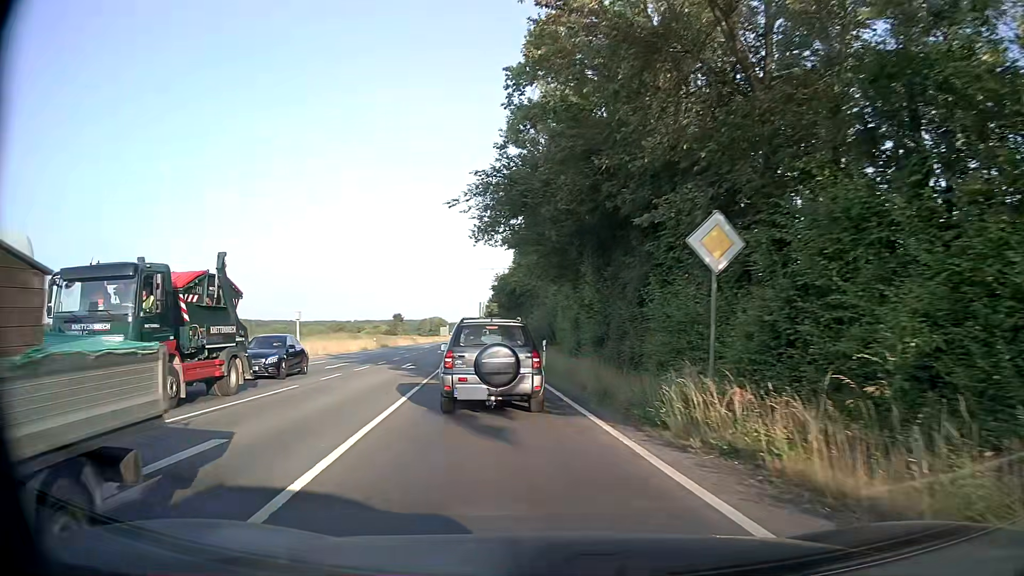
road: secondary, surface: asphalt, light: Day
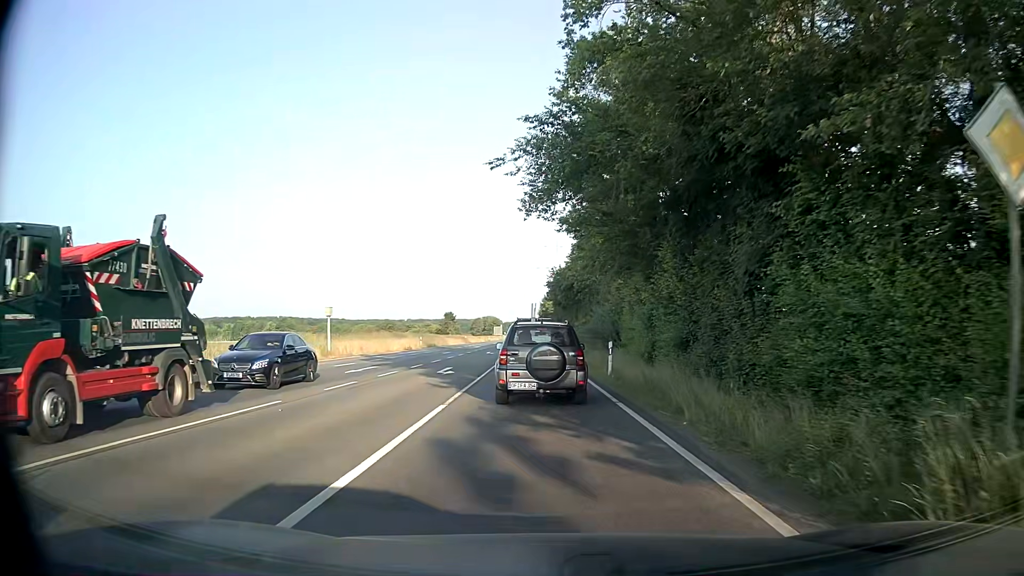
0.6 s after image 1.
(-0.3, +5.1) m; -5°
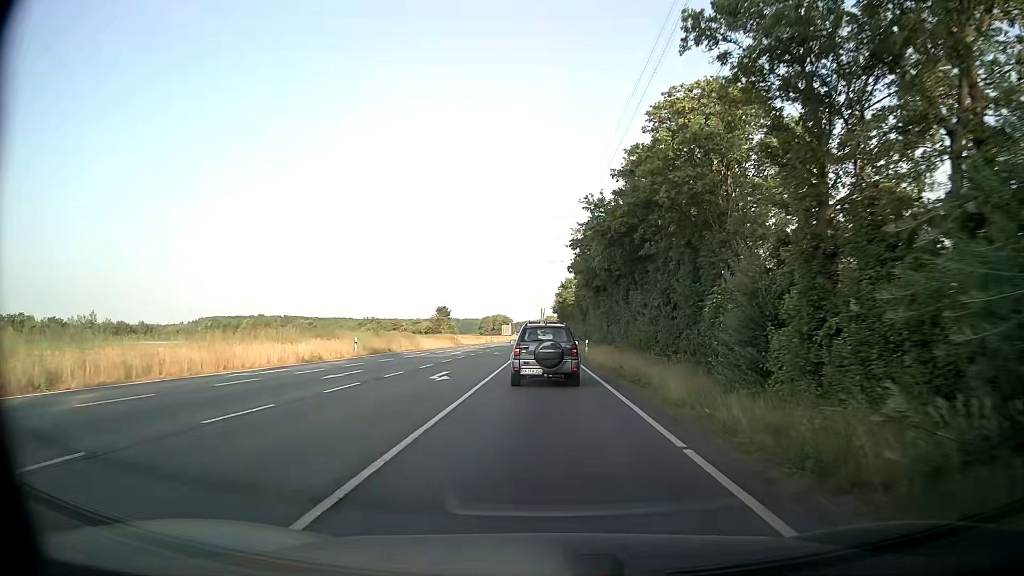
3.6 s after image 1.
(-1.1, +31.6) m; -2°
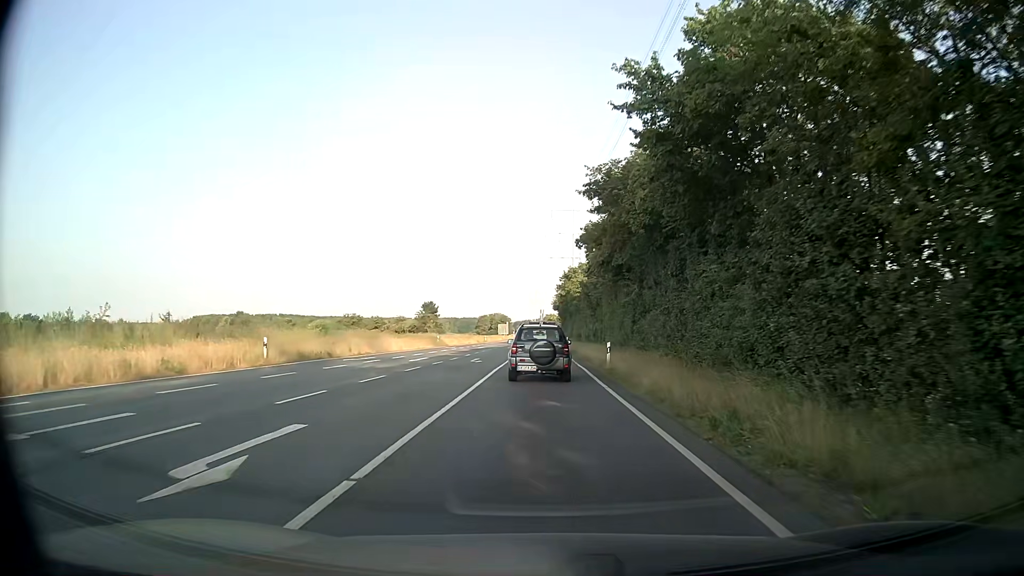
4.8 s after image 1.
(-0.1, +15.1) m; 0°
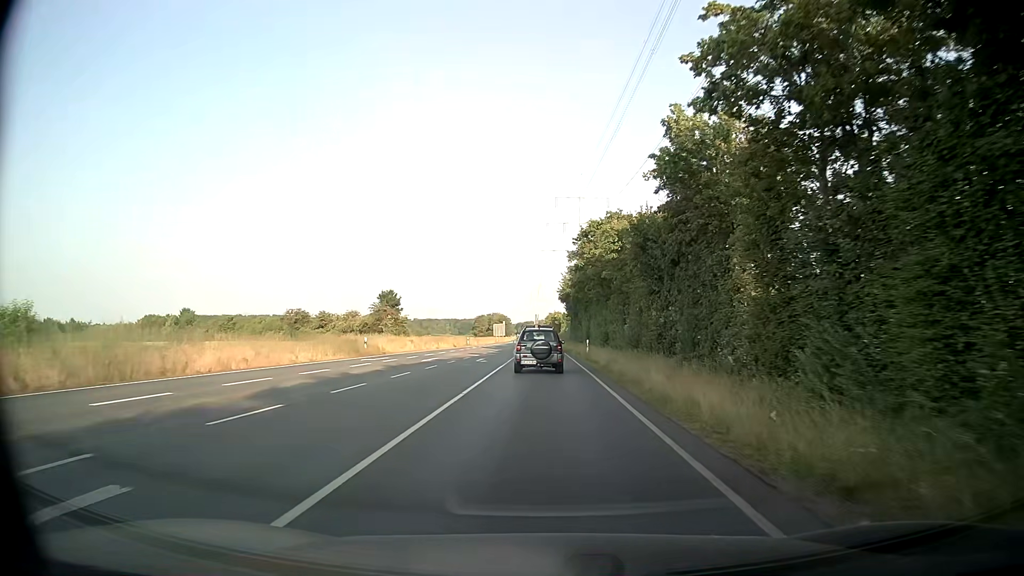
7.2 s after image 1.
(-0.4, +33.2) m; 0°
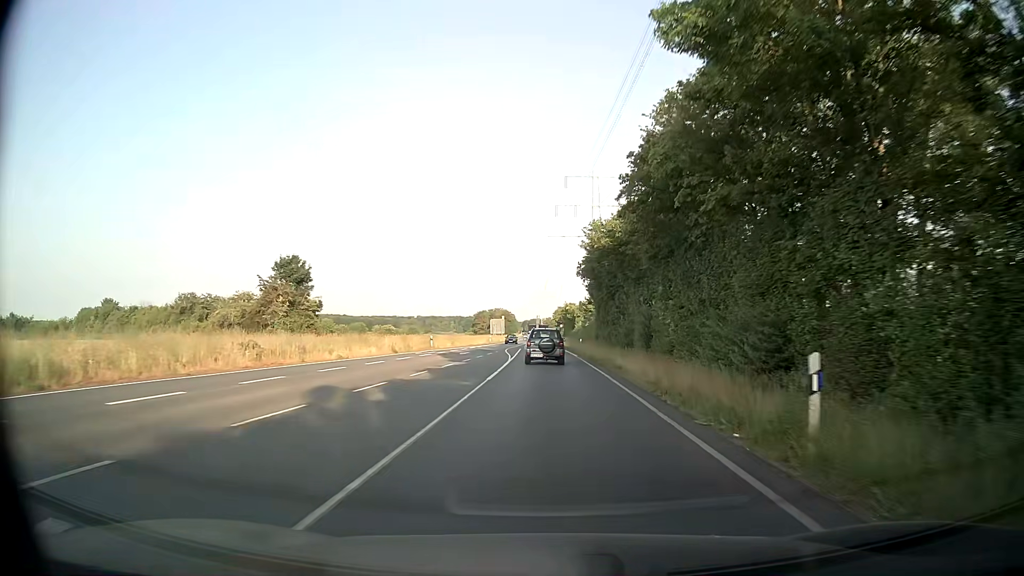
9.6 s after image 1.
(-0.5, +36.5) m; -1°
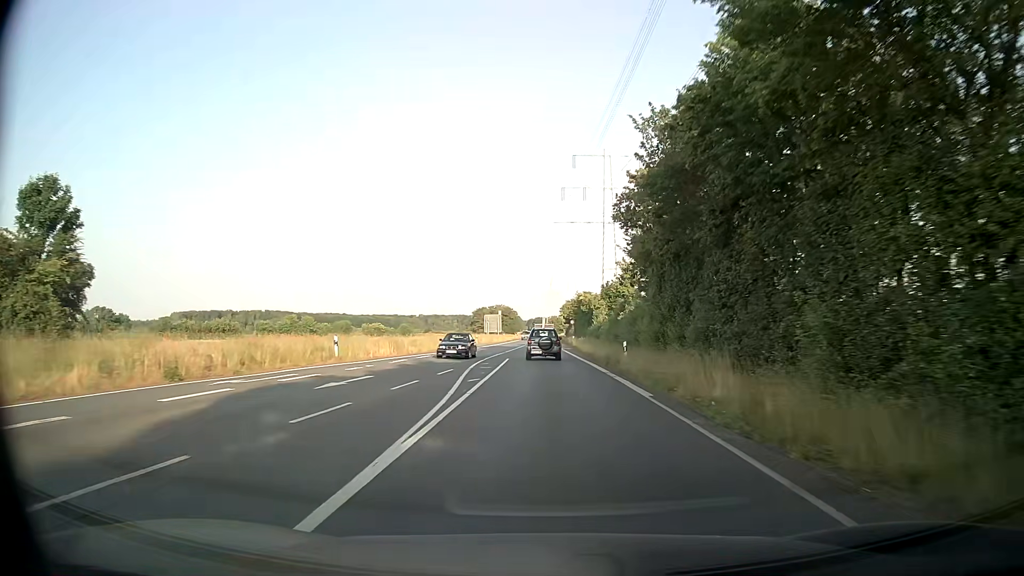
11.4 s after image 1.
(0.0, +29.3) m; 0°
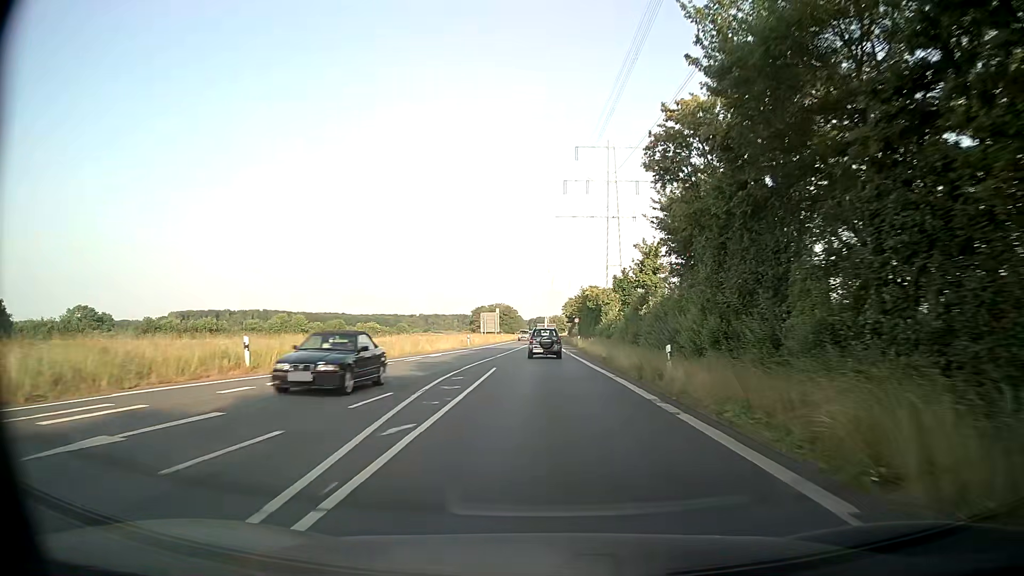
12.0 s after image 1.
(0.0, +10.1) m; 0°
(0, +10) (0, +20) (0, +30) (0, +40) (0, +50) (0, +60) (0, +70) (0, +80) (0, +90) (0, +100) m
